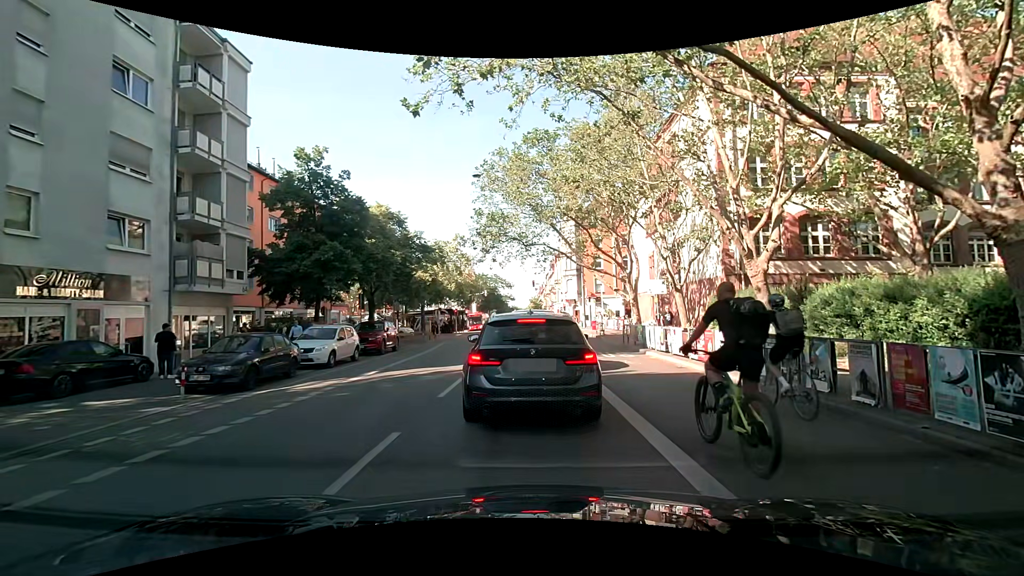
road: secondary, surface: asphalt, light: Day
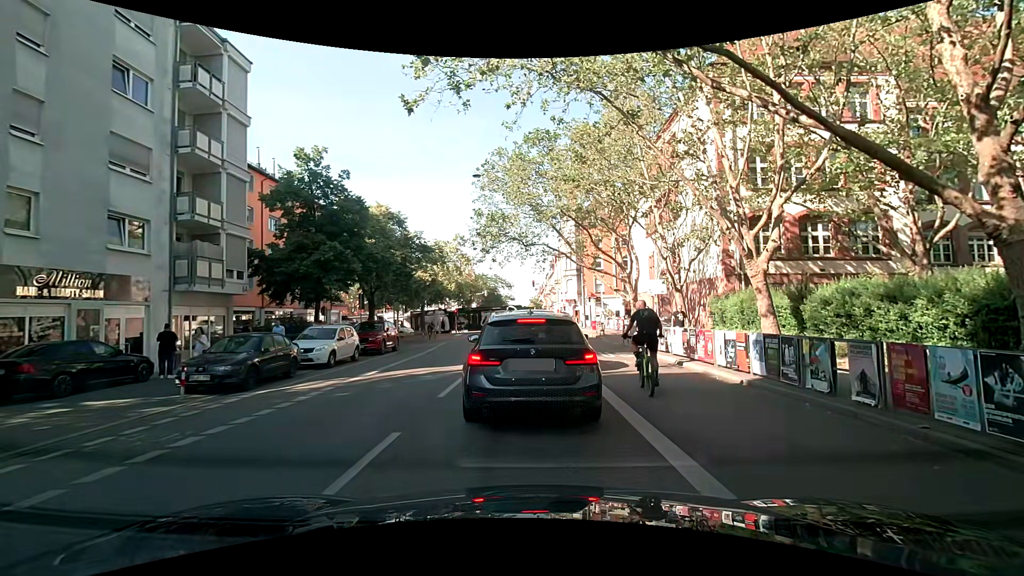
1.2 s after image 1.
(0.0, 0.0) m; 0°
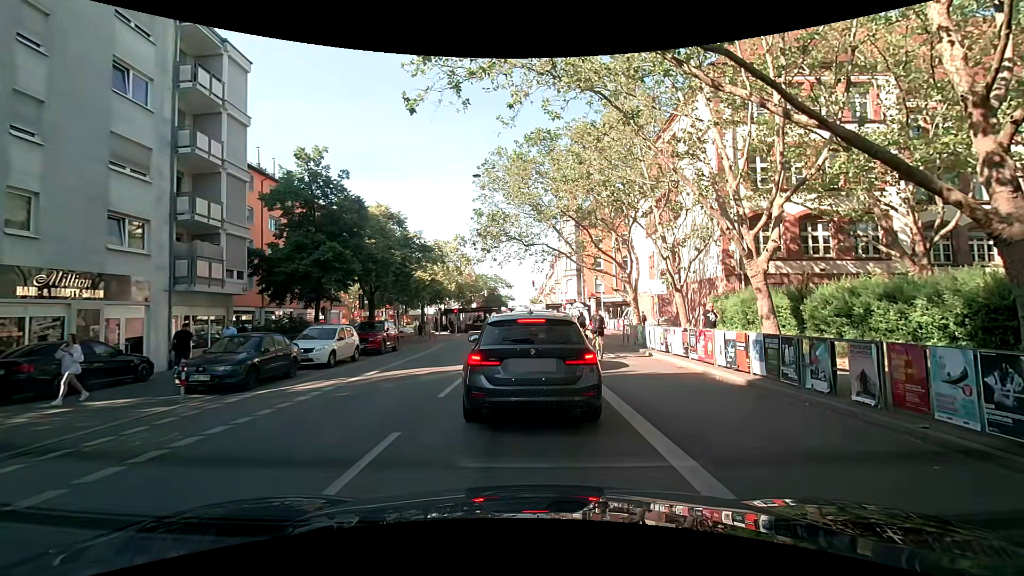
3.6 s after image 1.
(0.0, 0.0) m; 0°
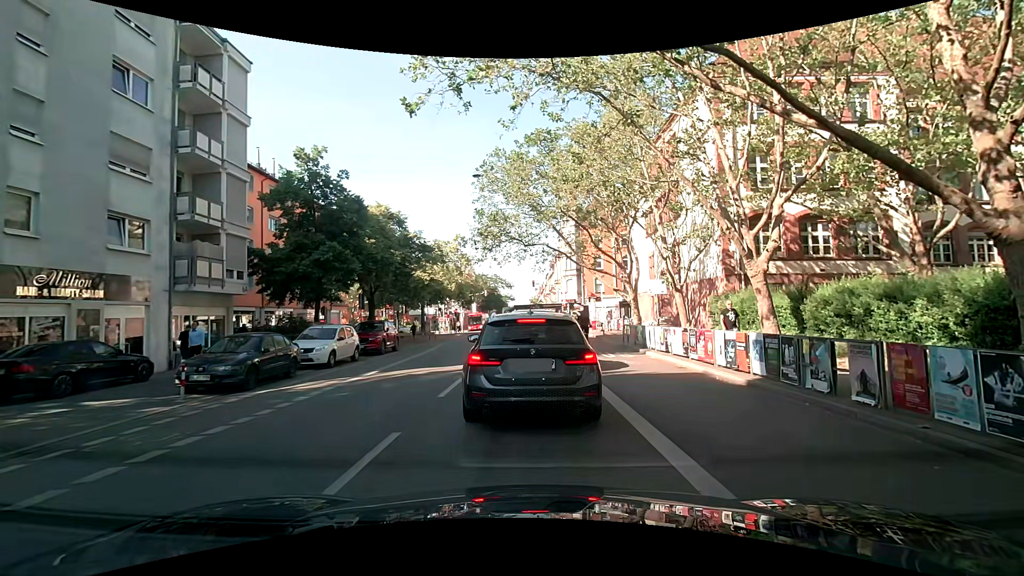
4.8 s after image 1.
(0.0, 0.0) m; 0°
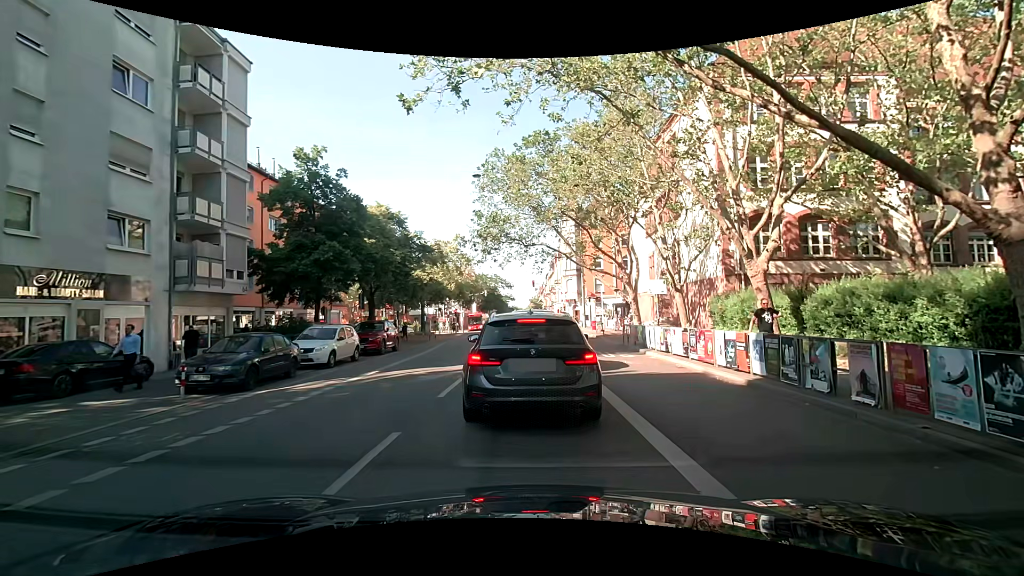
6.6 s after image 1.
(0.0, 0.0) m; 0°
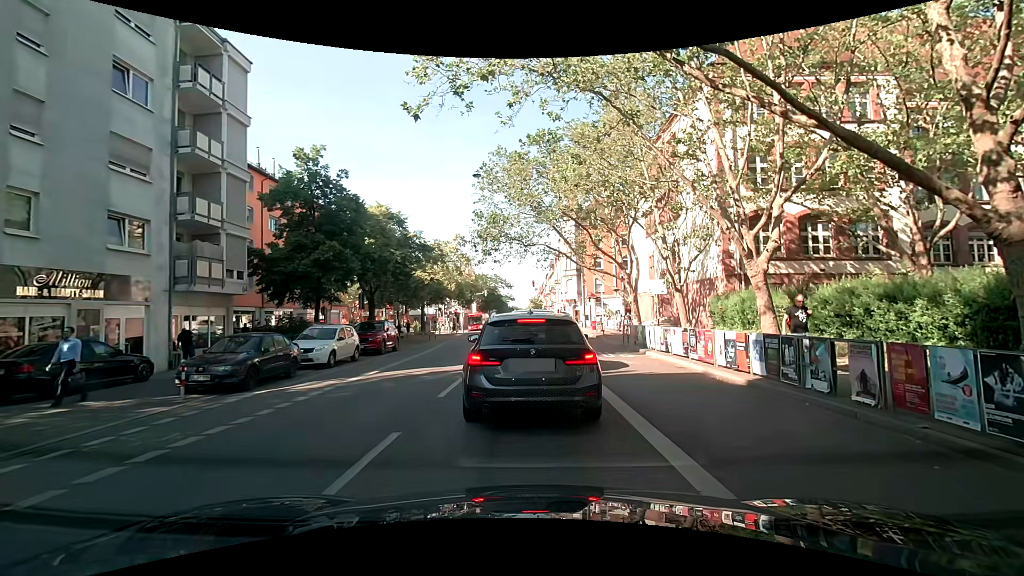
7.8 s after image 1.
(0.0, 0.0) m; 0°
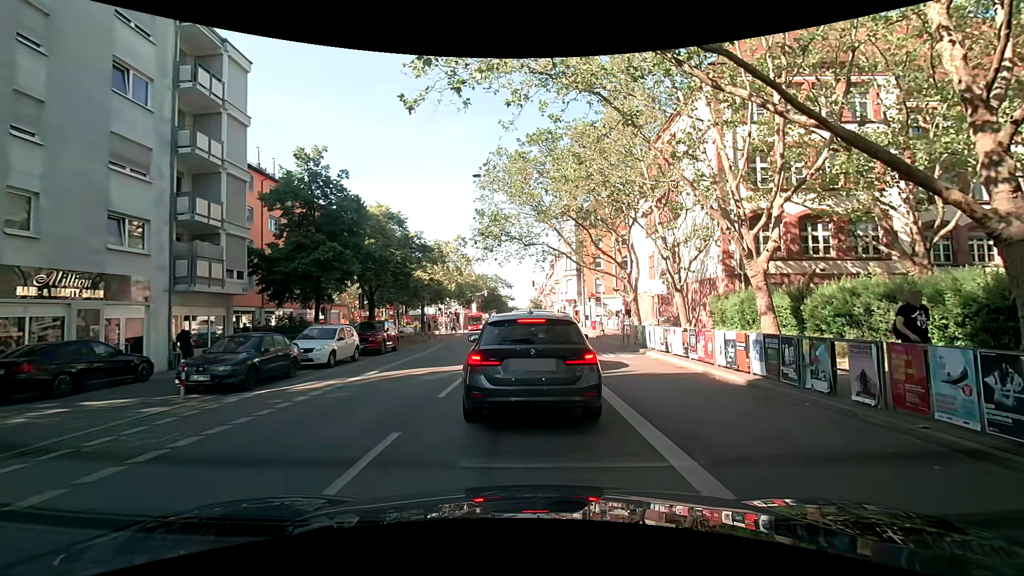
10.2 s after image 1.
(0.0, 0.0) m; 0°
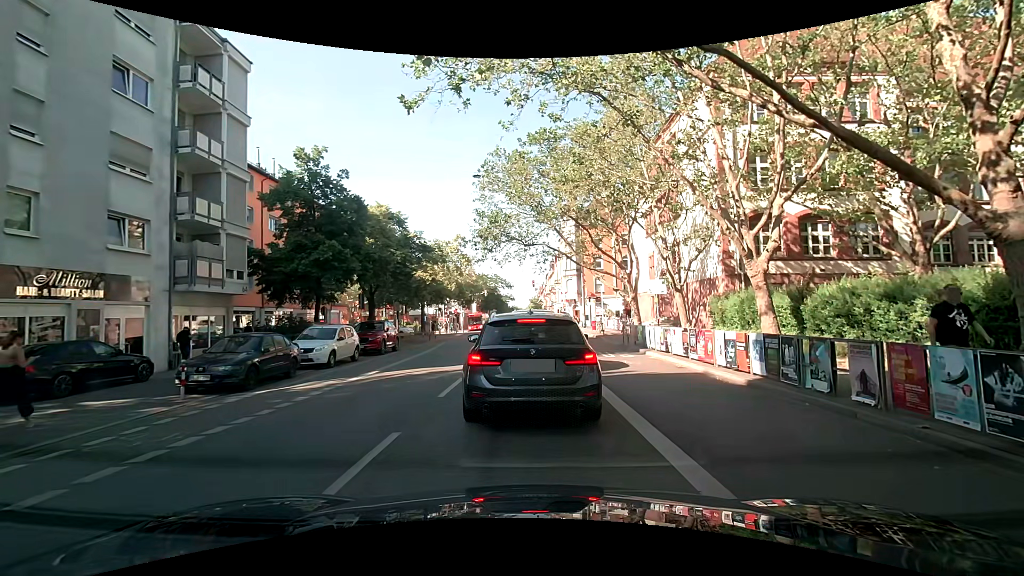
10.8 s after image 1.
(0.0, 0.0) m; 0°
